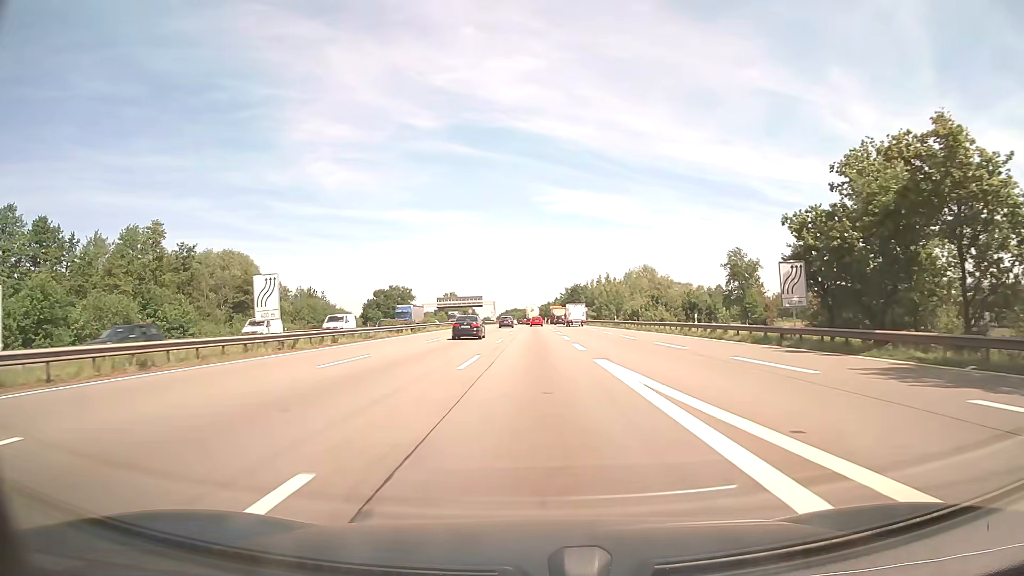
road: motorway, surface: asphalt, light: Day
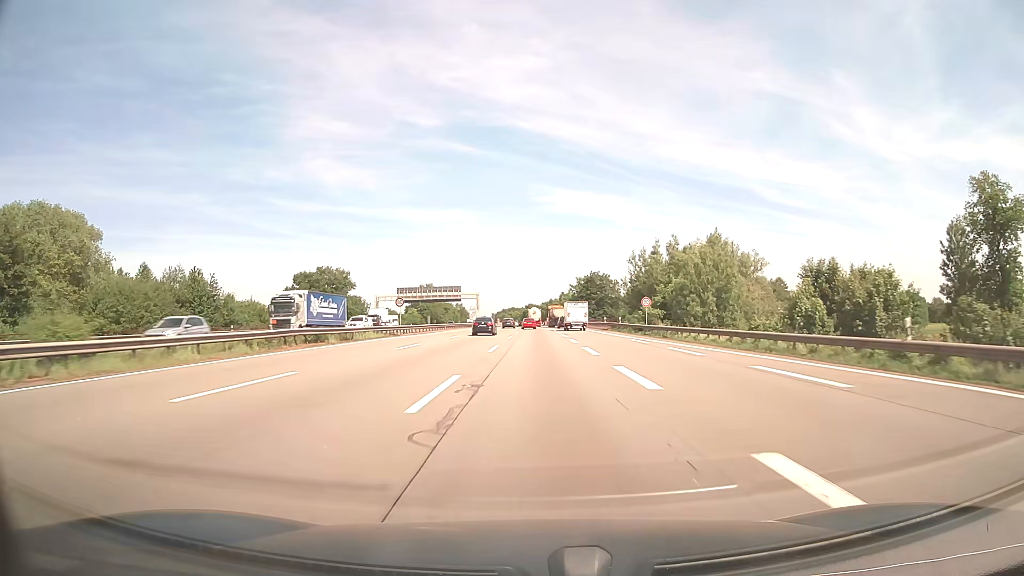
(0.0, +62.5) m; 0°
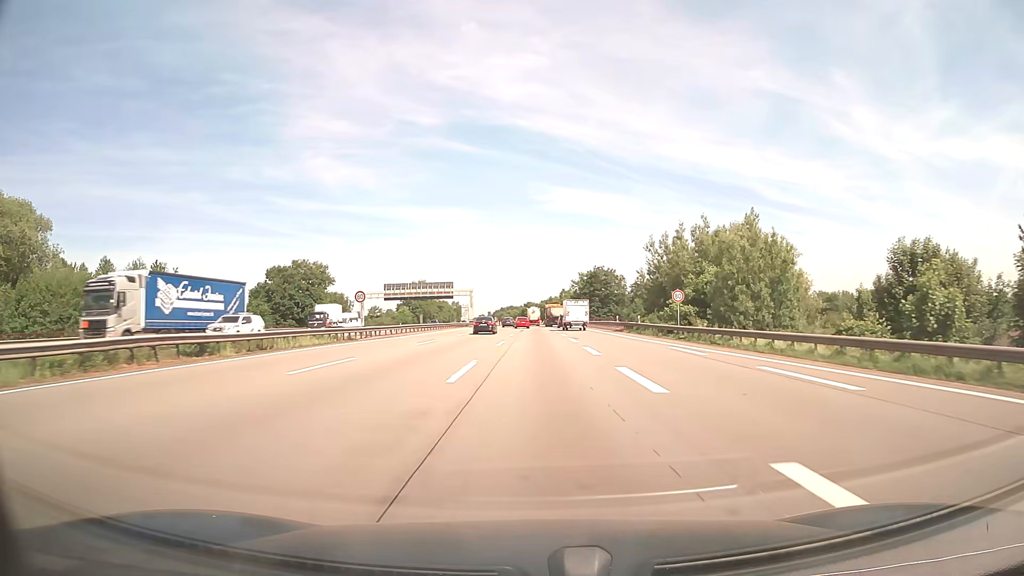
(0.0, +12.5) m; 0°
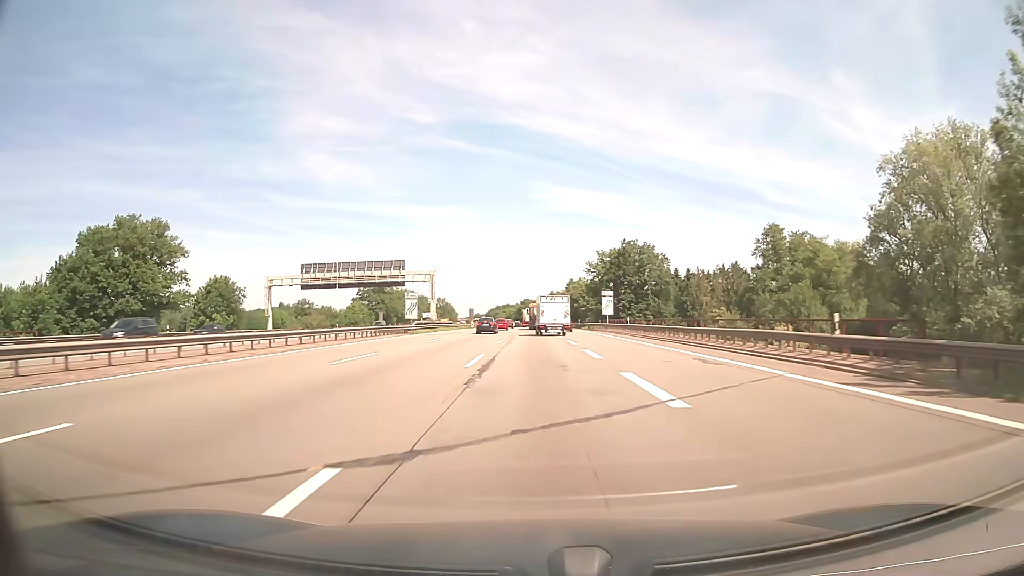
(+0.3, +50.1) m; 0°
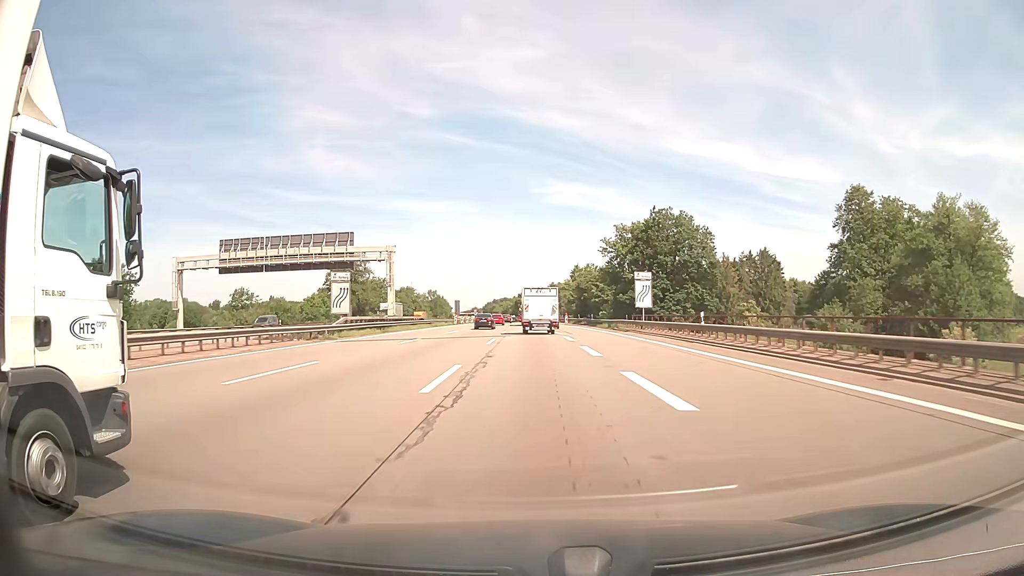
(0.0, +24.9) m; 0°
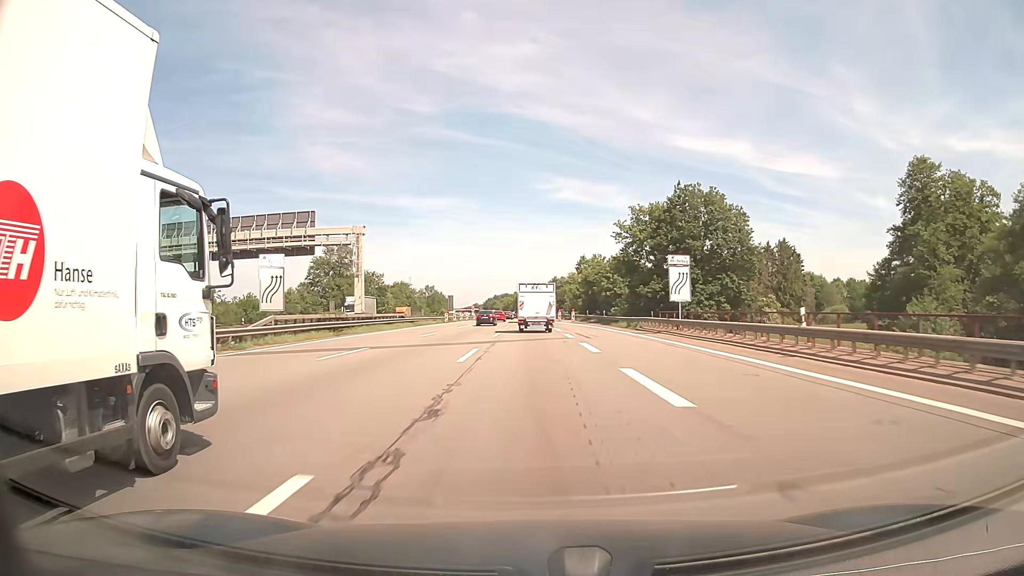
(0.0, +11.8) m; 0°
